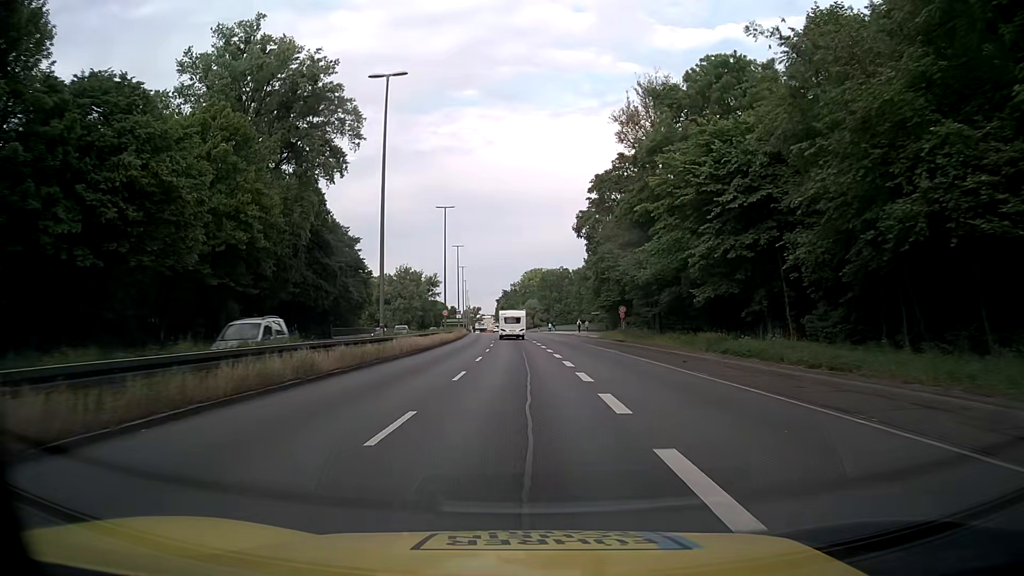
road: trunk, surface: asphalt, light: Day
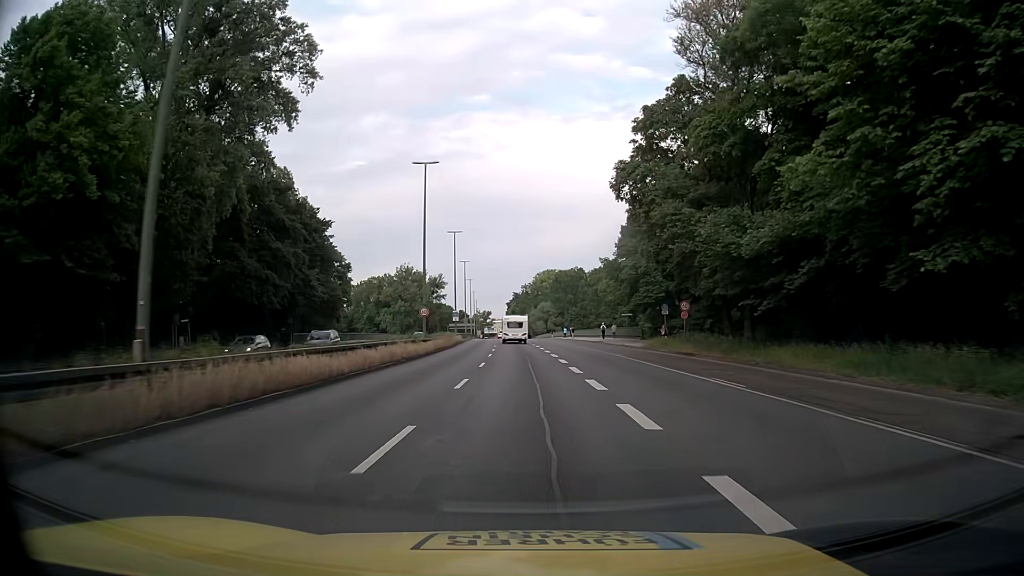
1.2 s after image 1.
(-0.3, +19.3) m; -1°
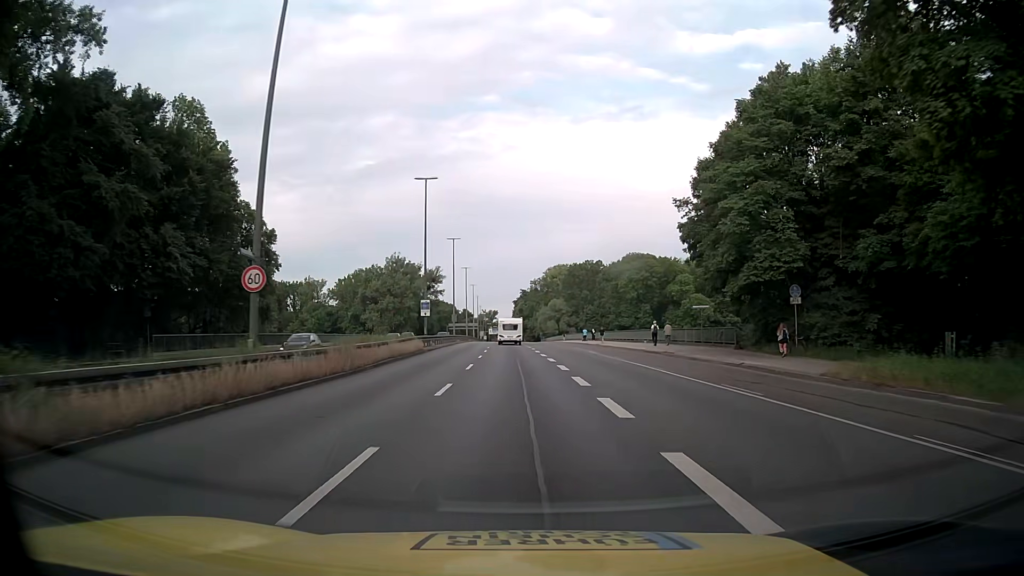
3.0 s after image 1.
(-0.2, +28.9) m; -1°
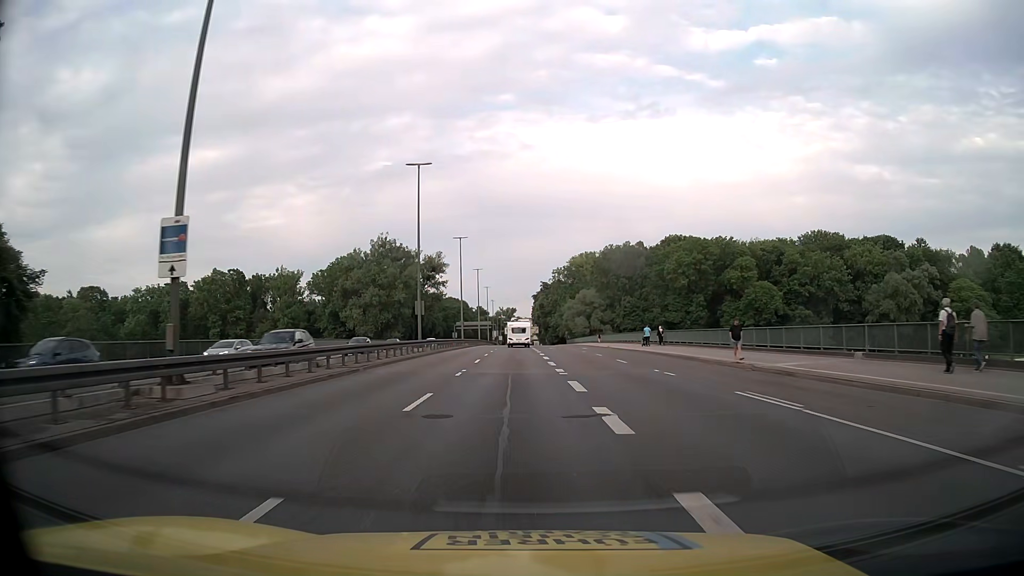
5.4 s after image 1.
(-0.3, +38.7) m; -1°
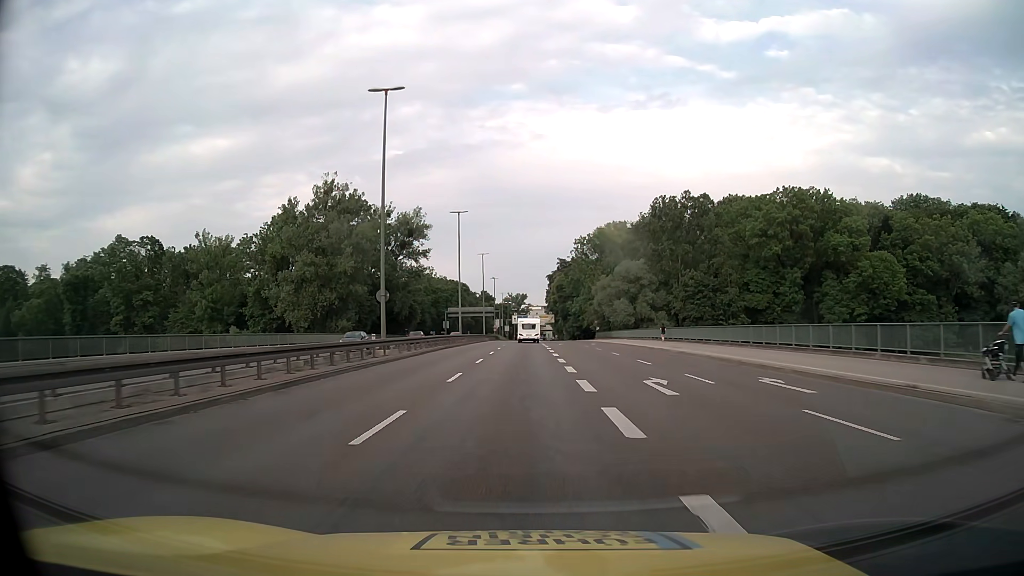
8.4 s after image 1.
(-0.7, +48.7) m; -1°
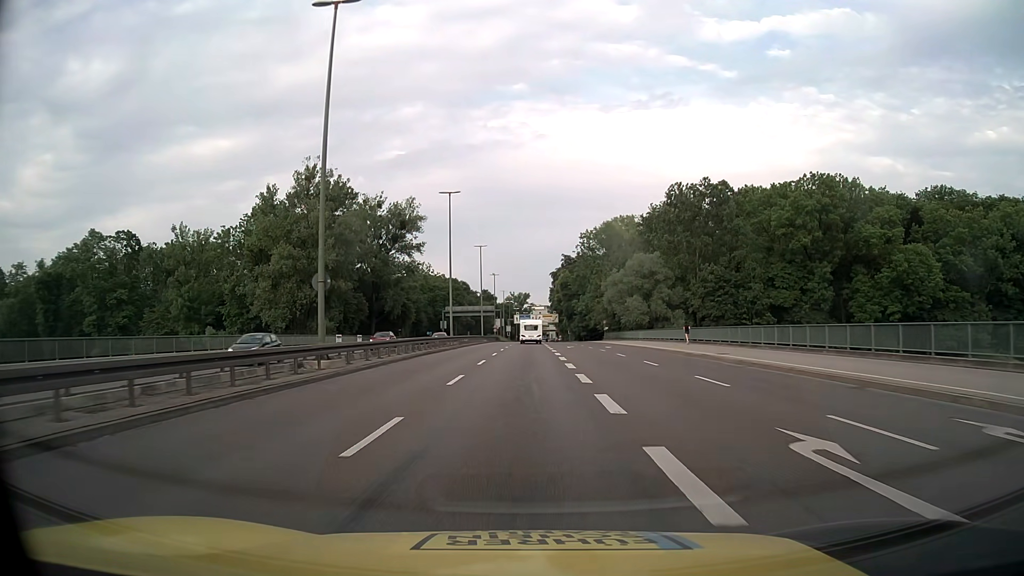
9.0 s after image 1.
(0.0, +9.8) m; 0°
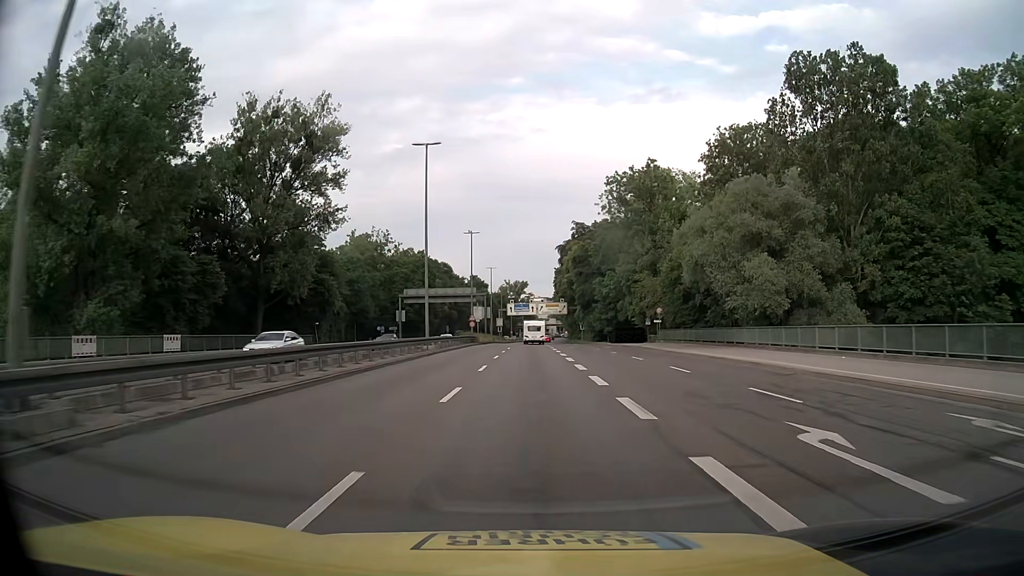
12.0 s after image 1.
(-0.2, +49.1) m; 0°
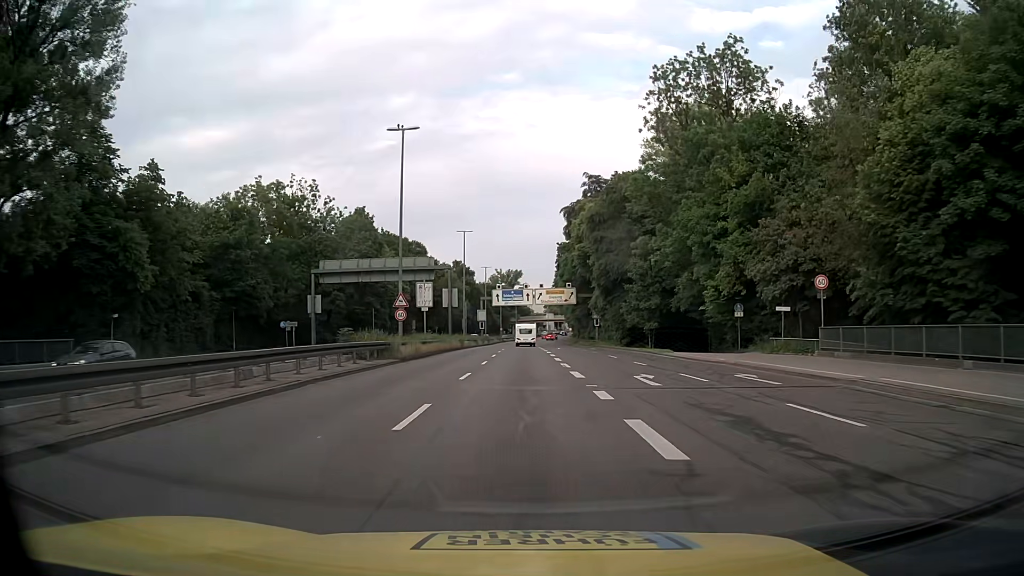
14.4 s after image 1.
(+0.3, +39.3) m; 0°
(0, +10) (0, +20) (0, +30) (0, +40) (0, +50) (-1, +60) (-1, +70) (-1, +80) (-1, +90) (-1, +100) m
